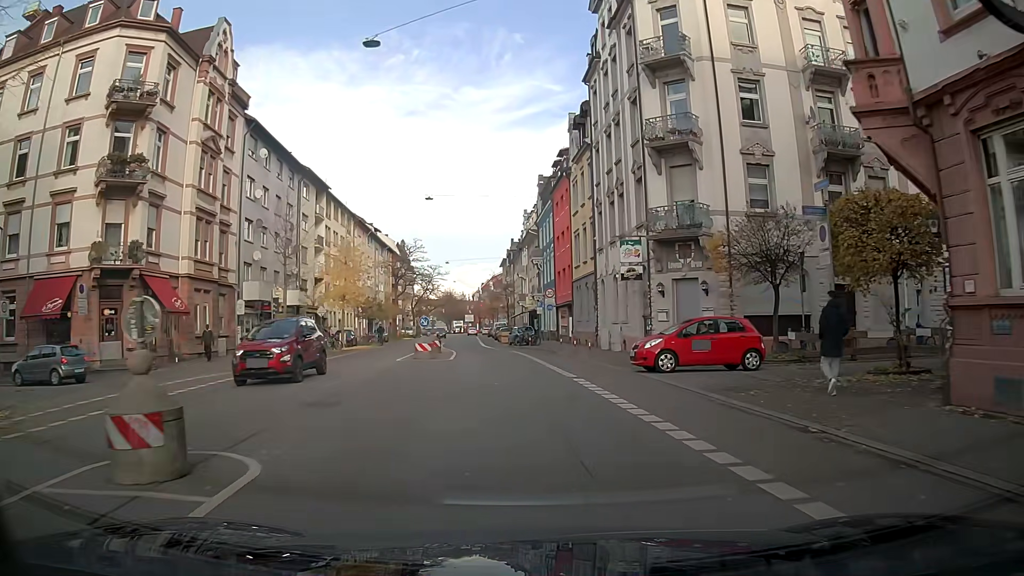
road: secondary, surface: asphalt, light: Day
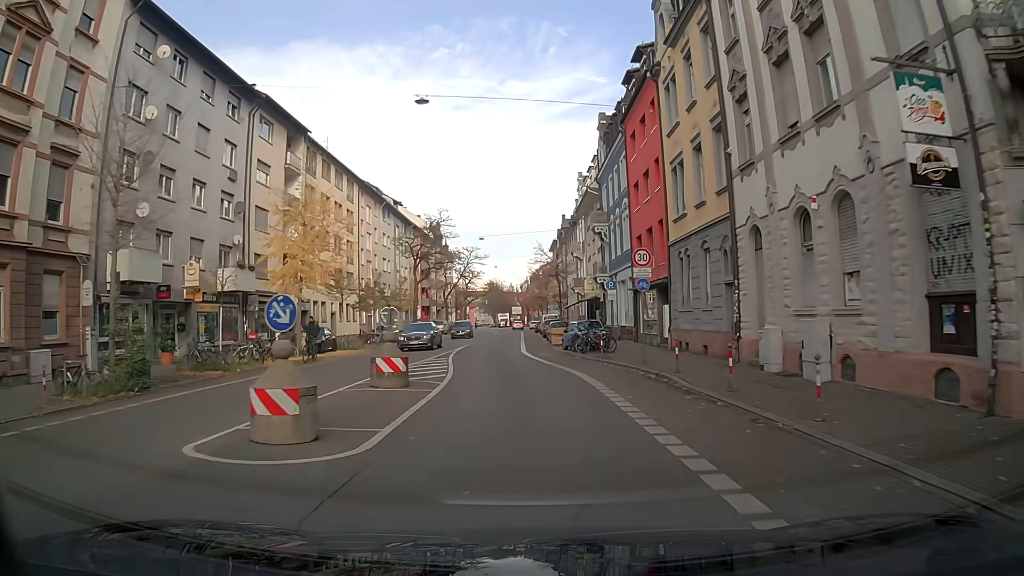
(-0.6, +19.1) m; -4°
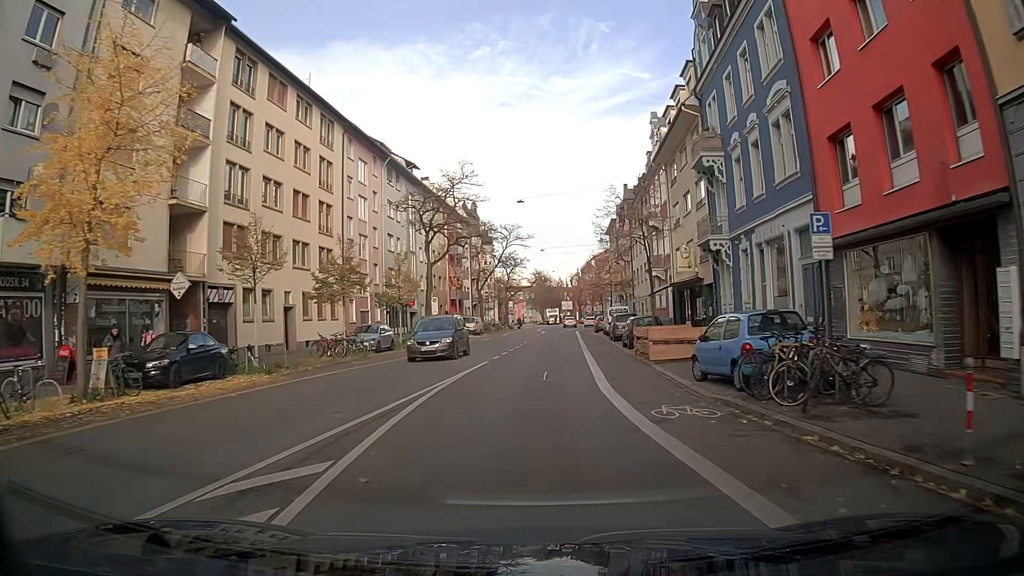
(-0.6, +19.8) m; -2°
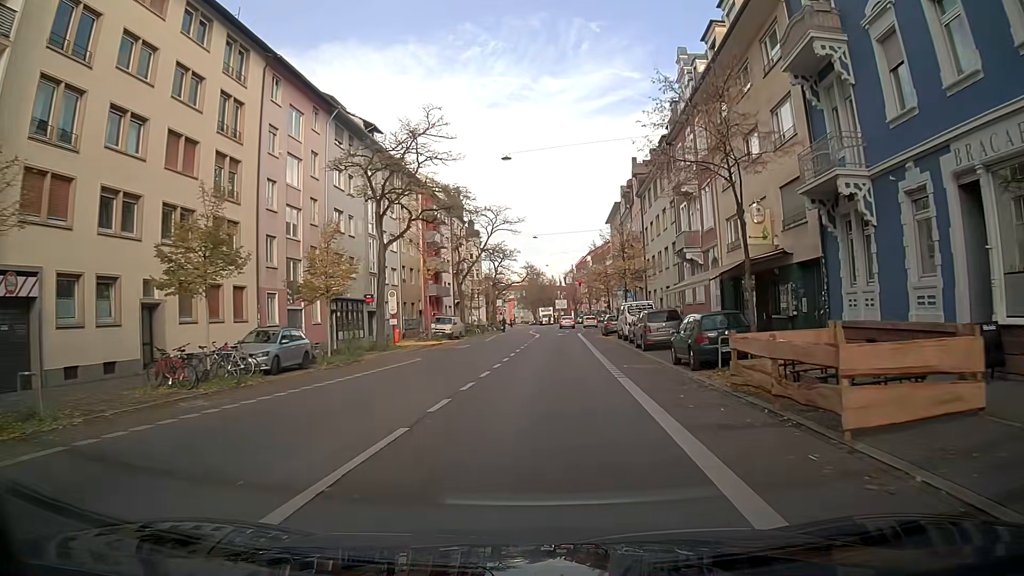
(0.0, +13.1) m; +1°
(0, +10) (0, +20) (+1, +30) (+1, +40) (+1, +50) (+2, +60) (+2, +70) (+3, +80) (+3, +90) (+4, +100) m
